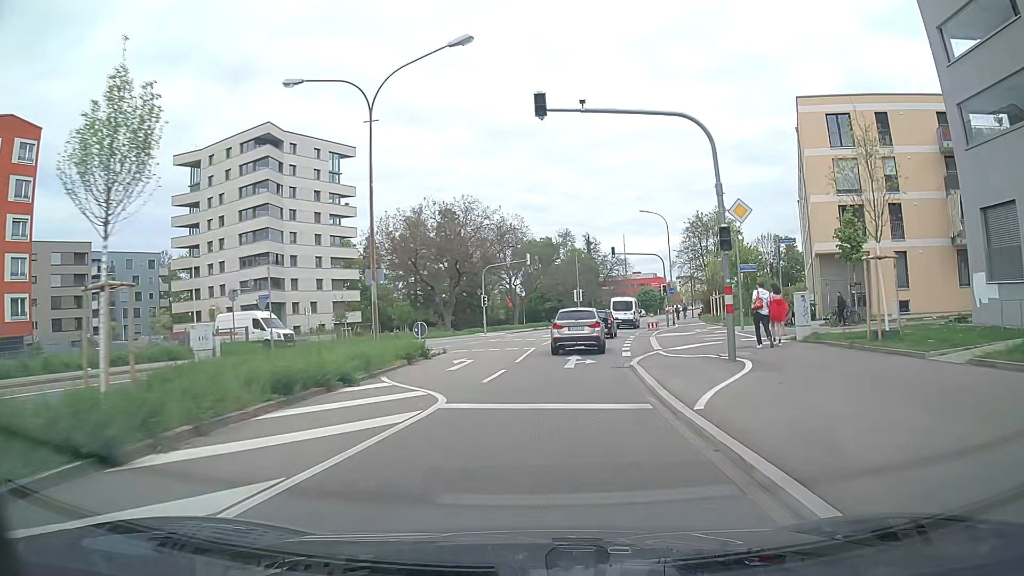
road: secondary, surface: asphalt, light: Day
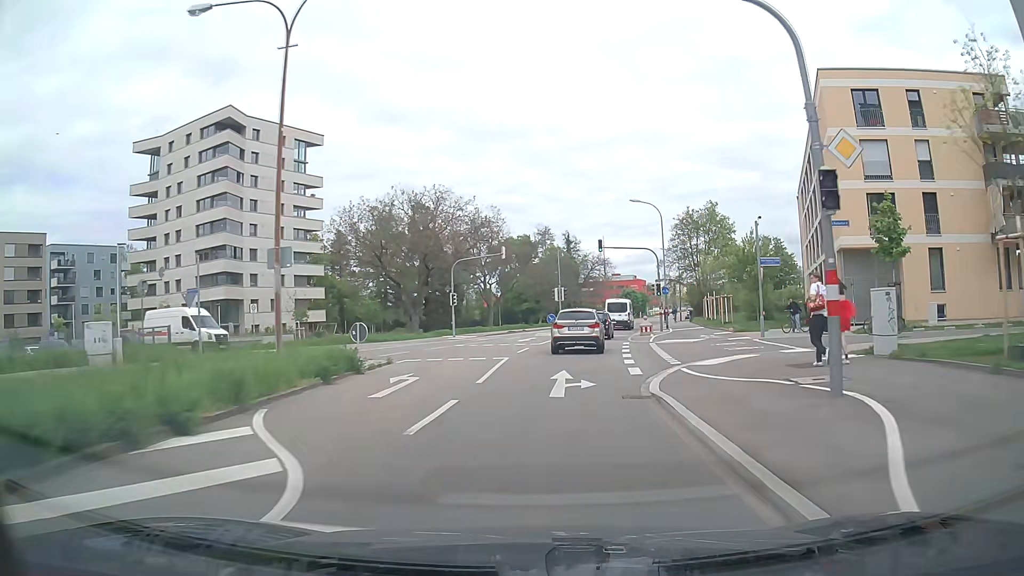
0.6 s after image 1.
(+0.1, +6.4) m; +3°
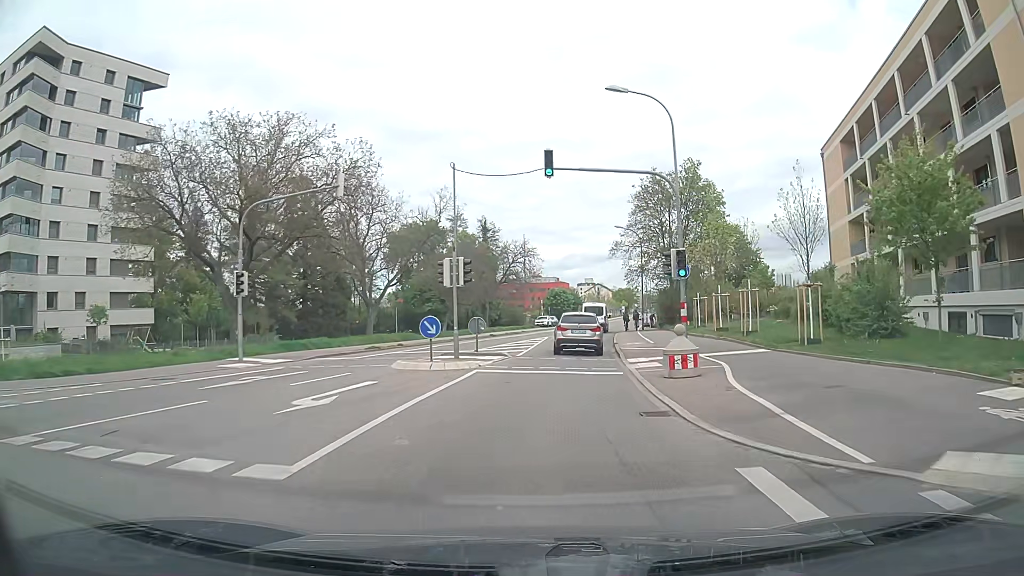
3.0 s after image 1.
(+1.5, +25.9) m; +7°
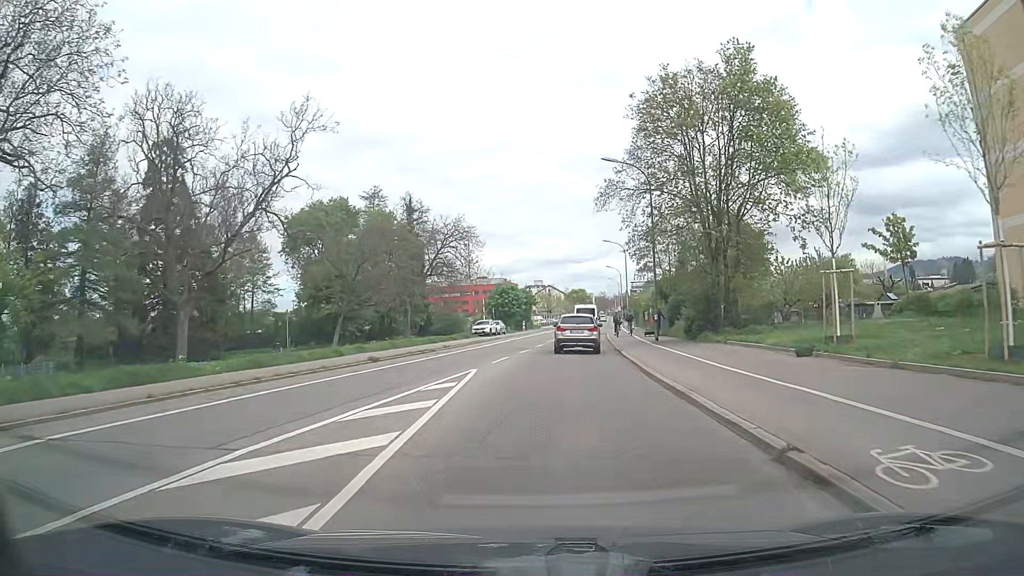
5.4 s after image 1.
(+0.9, +26.5) m; +4°
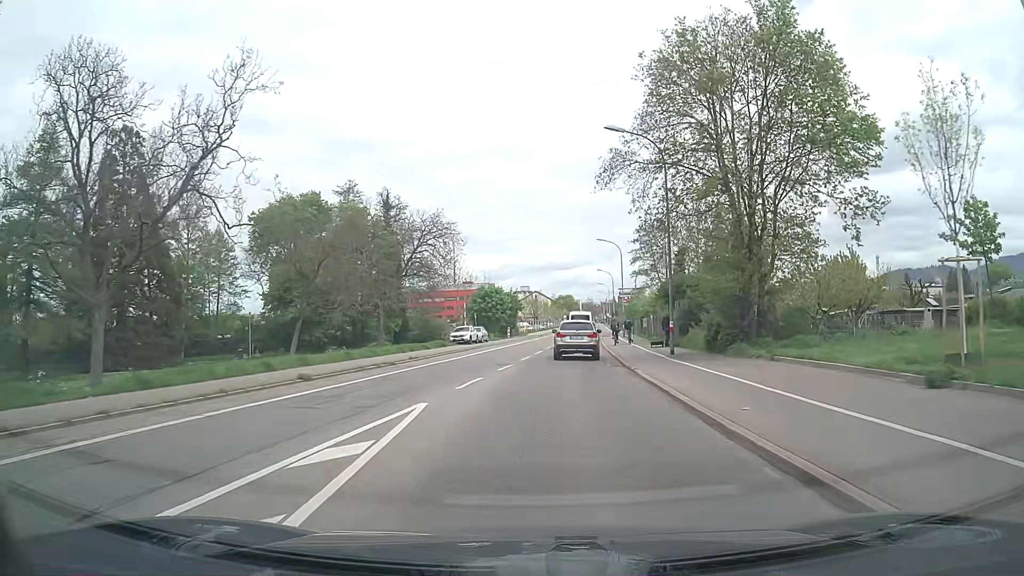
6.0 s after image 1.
(+0.1, +6.7) m; +2°
(0, +10) (+1, +20) (+1, +30) (+2, +40) (+3, +50) (+4, +60) (+5, +70) (+6, +80) (+7, +90) (+8, +100) m
